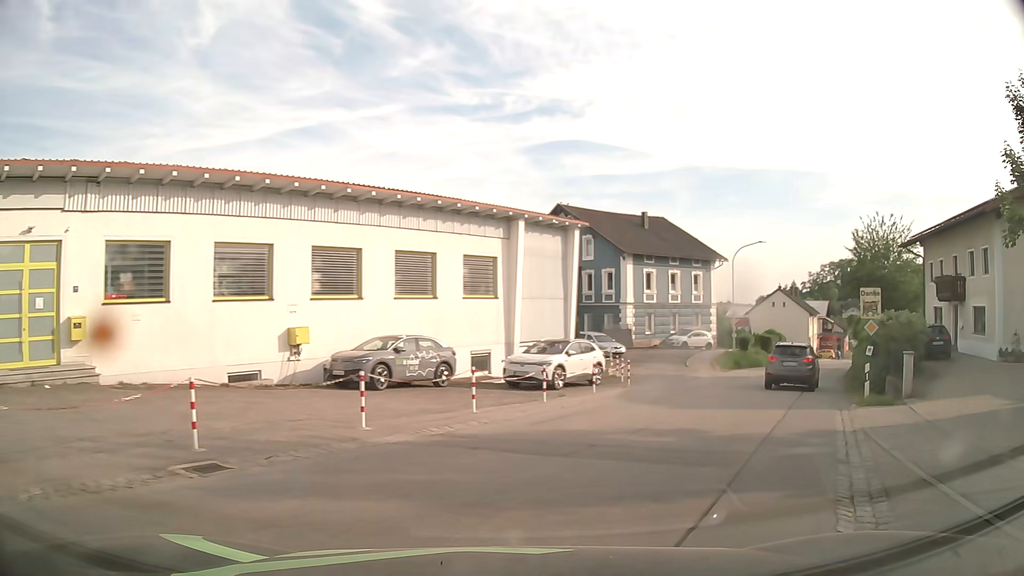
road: secondary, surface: asphalt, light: Day
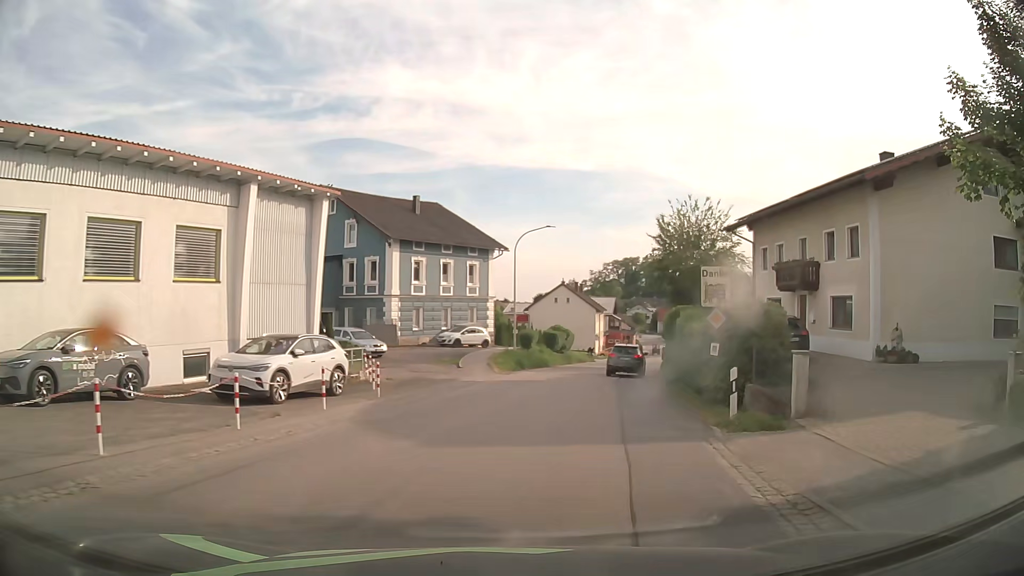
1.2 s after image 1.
(+1.1, +6.3) m; +19°
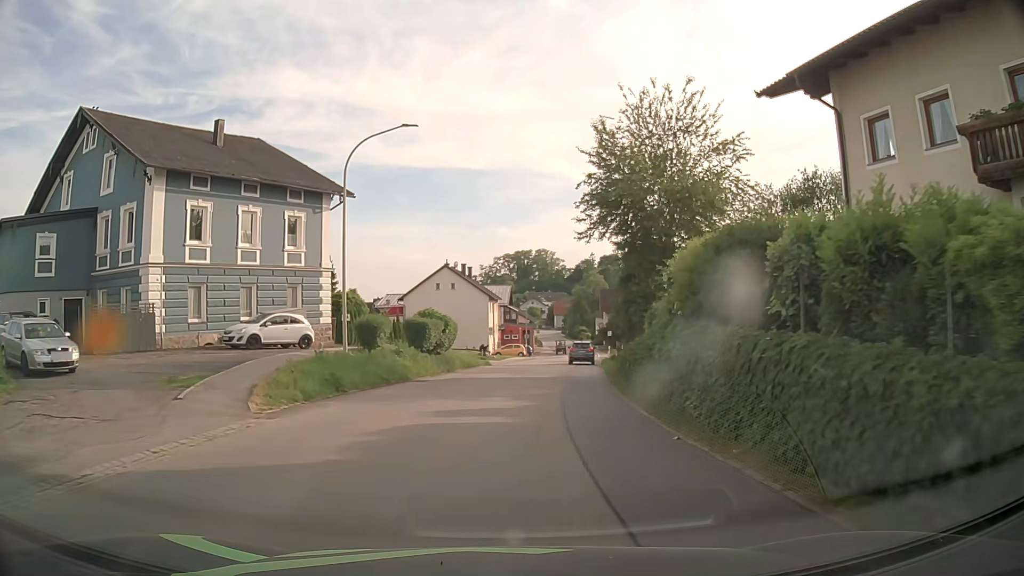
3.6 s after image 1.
(+2.0, +20.3) m; +9°
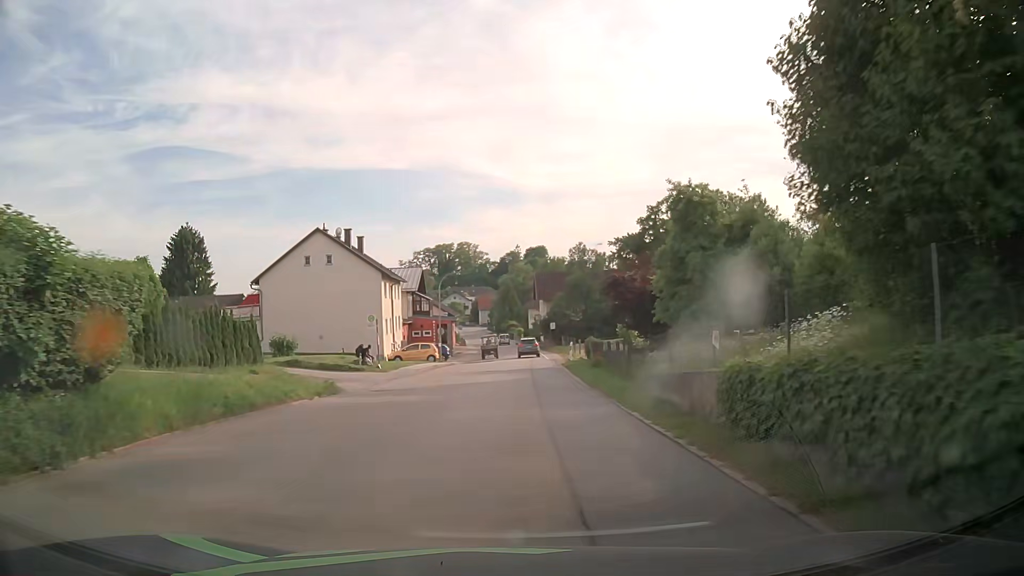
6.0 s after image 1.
(+1.3, +24.9) m; +6°
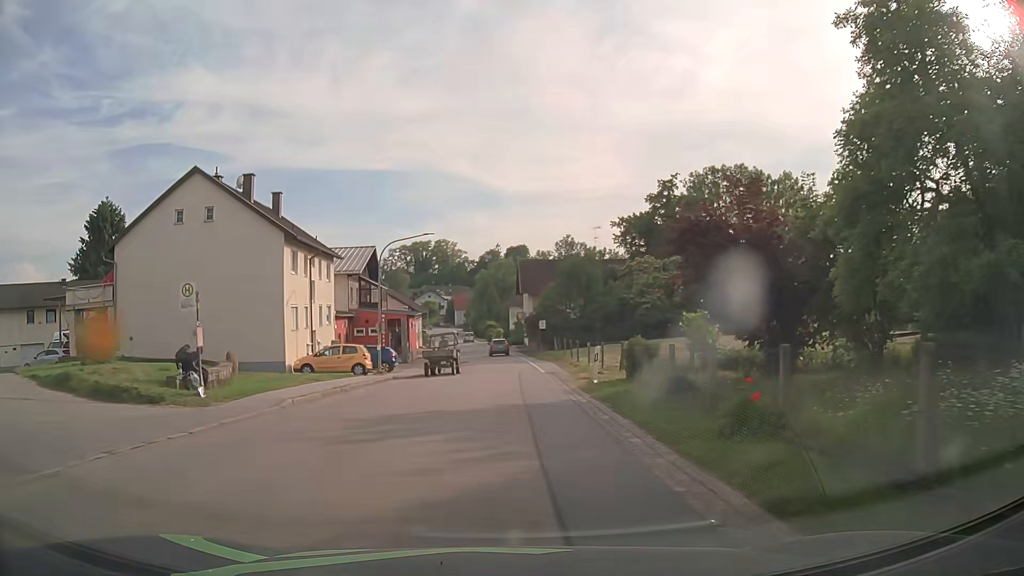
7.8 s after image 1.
(+0.4, +18.7) m; +2°
(0, +10) (0, +20) (0, +30) (0, +40) (0, +50) (-1, +60) (-2, +70) (-2, +80) (-3, +90) (-5, +100) m
